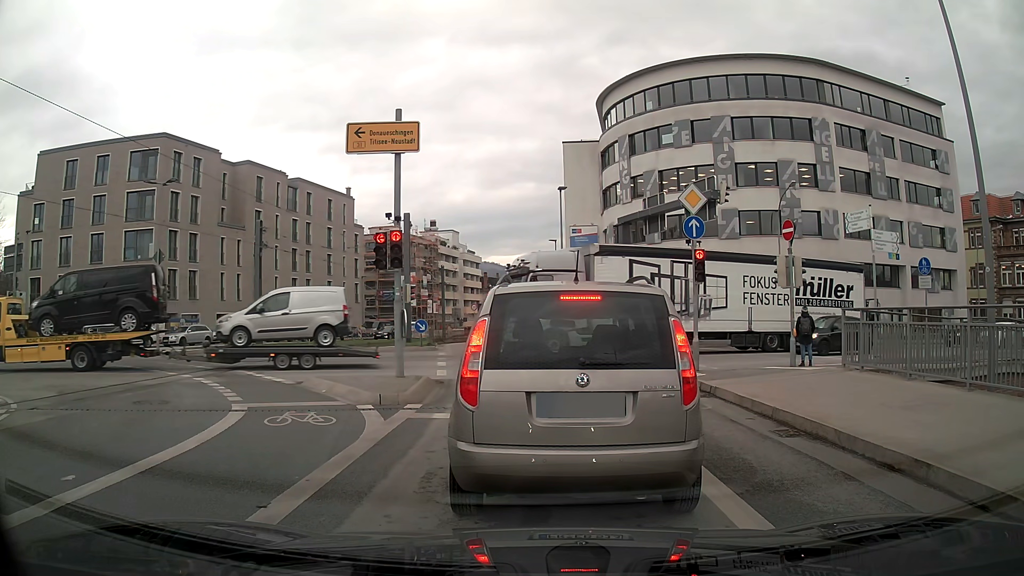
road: secondary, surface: asphalt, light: Day
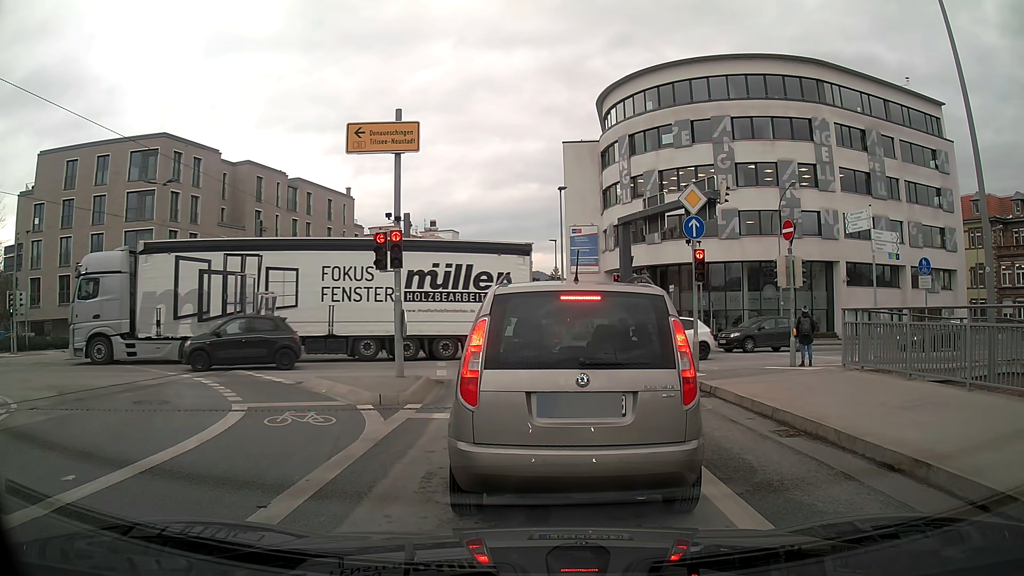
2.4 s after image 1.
(0.0, 0.0) m; 0°
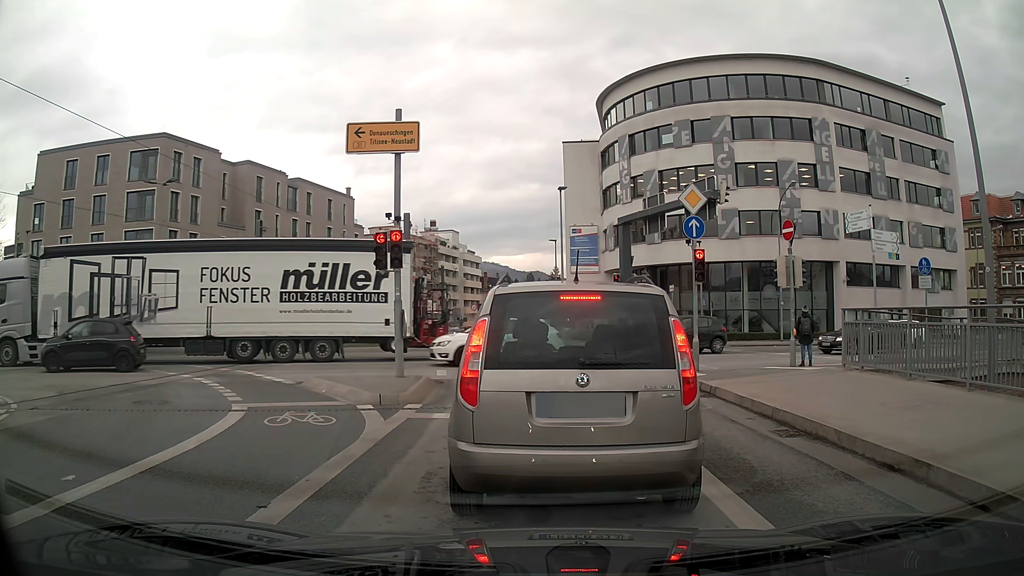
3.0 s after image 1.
(0.0, 0.0) m; 0°
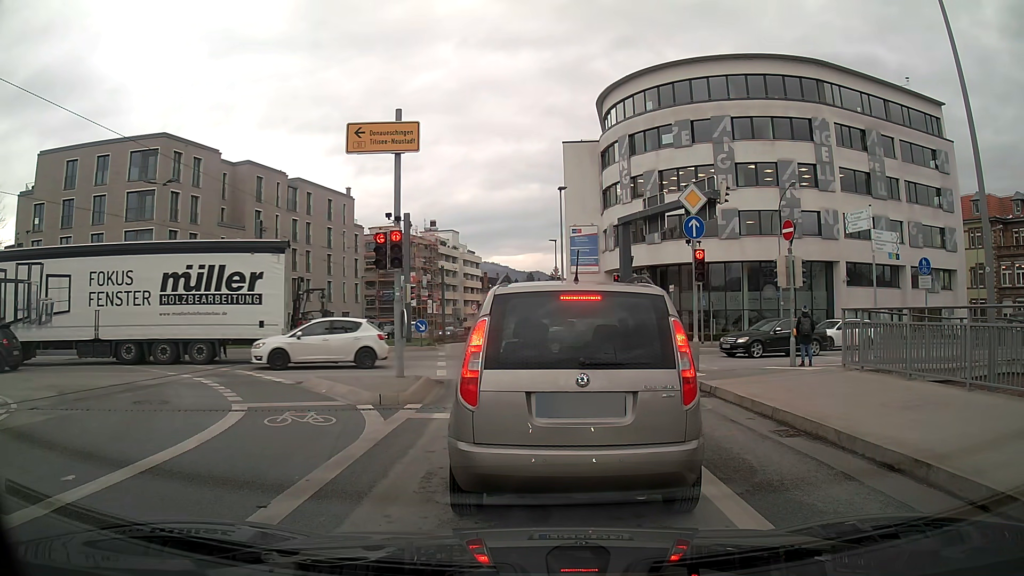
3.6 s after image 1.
(0.0, 0.0) m; 0°
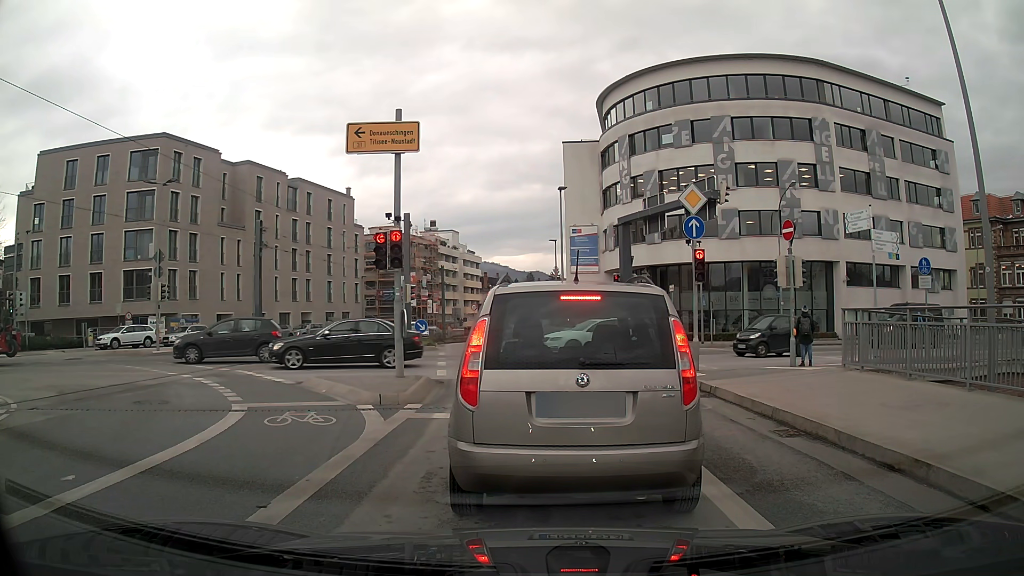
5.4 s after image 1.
(0.0, 0.0) m; 0°
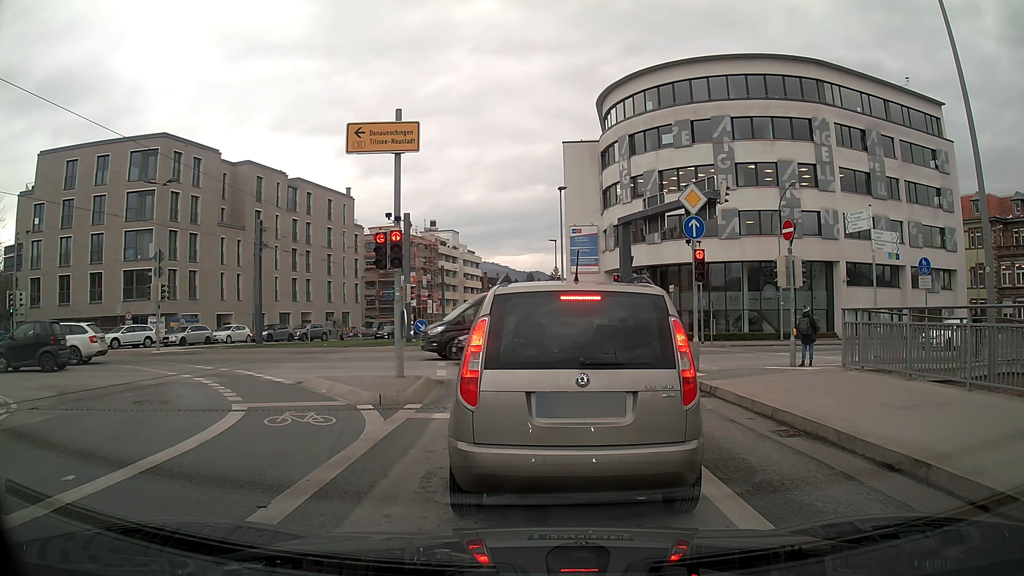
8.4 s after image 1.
(0.0, 0.0) m; 0°
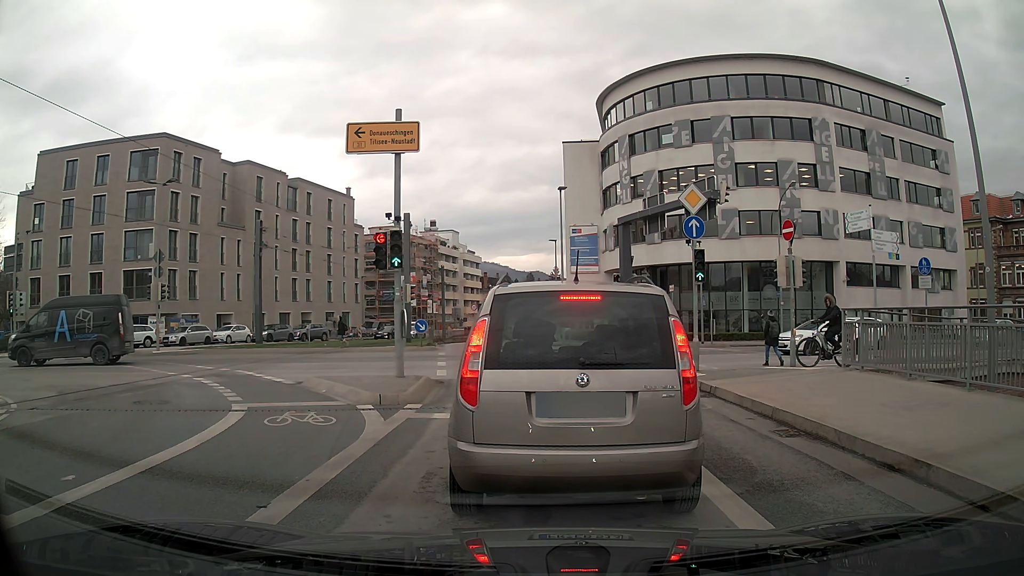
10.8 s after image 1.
(0.0, 0.0) m; 0°
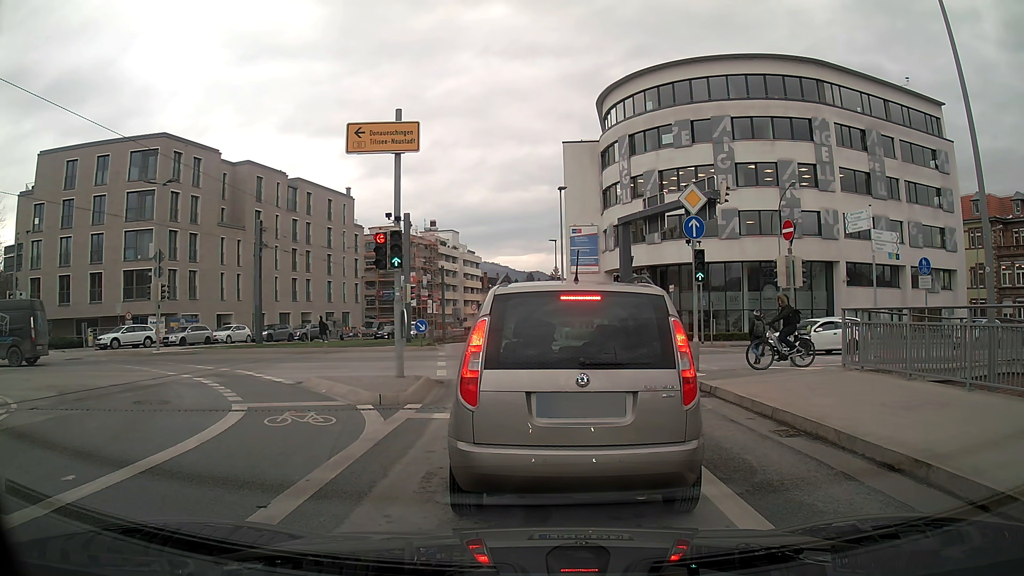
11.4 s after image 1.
(0.0, 0.0) m; 0°
(0, +10) (-1, +20) (-2, +30) (-4, +40) (-4, +50) (-3, +60) (-2, +70) (0, +79) (+2, +89) (+3, +99) m
